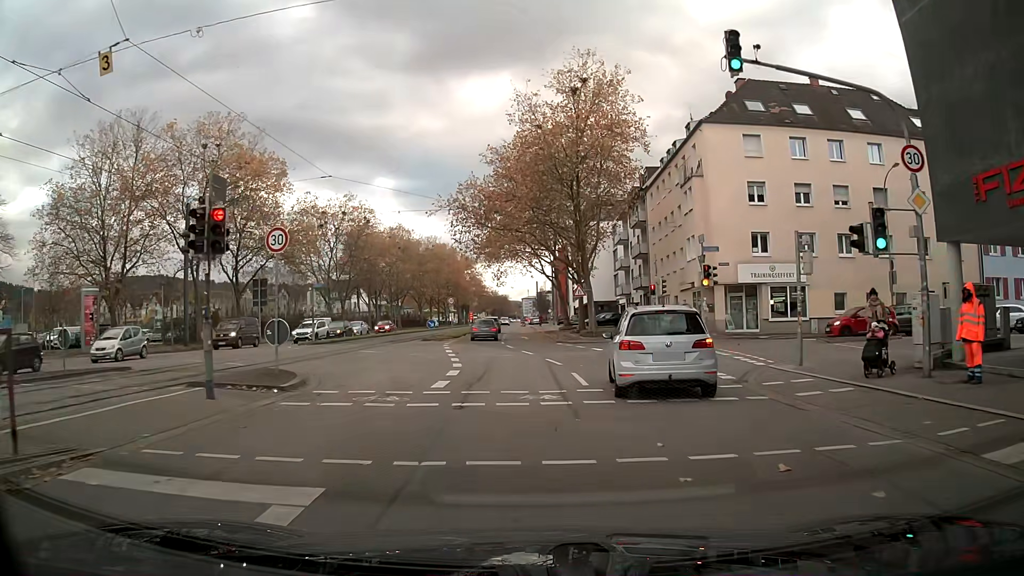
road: primary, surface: asphalt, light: Day
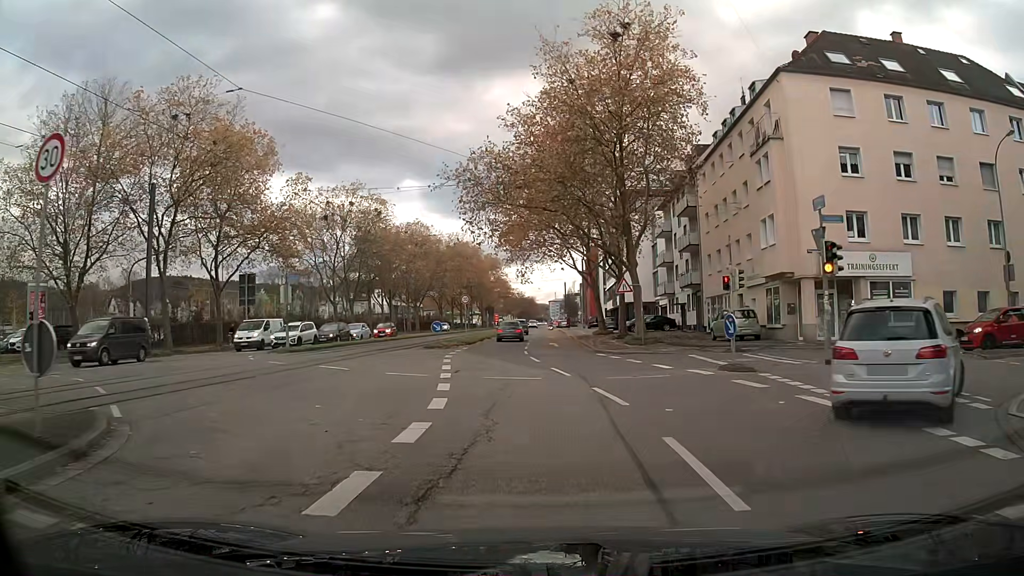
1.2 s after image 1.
(-0.2, +9.0) m; -2°
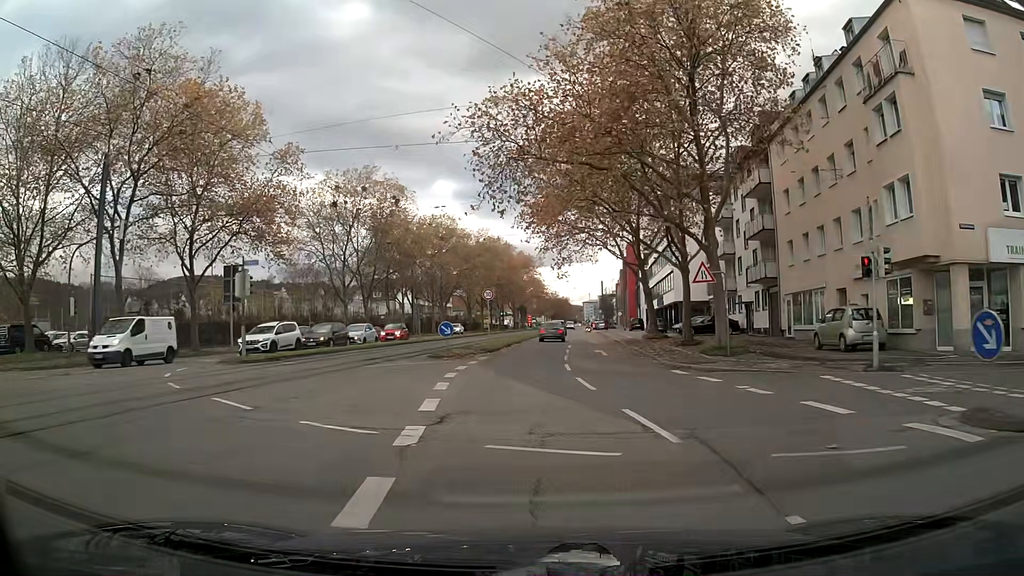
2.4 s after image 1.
(-0.3, +9.2) m; -3°
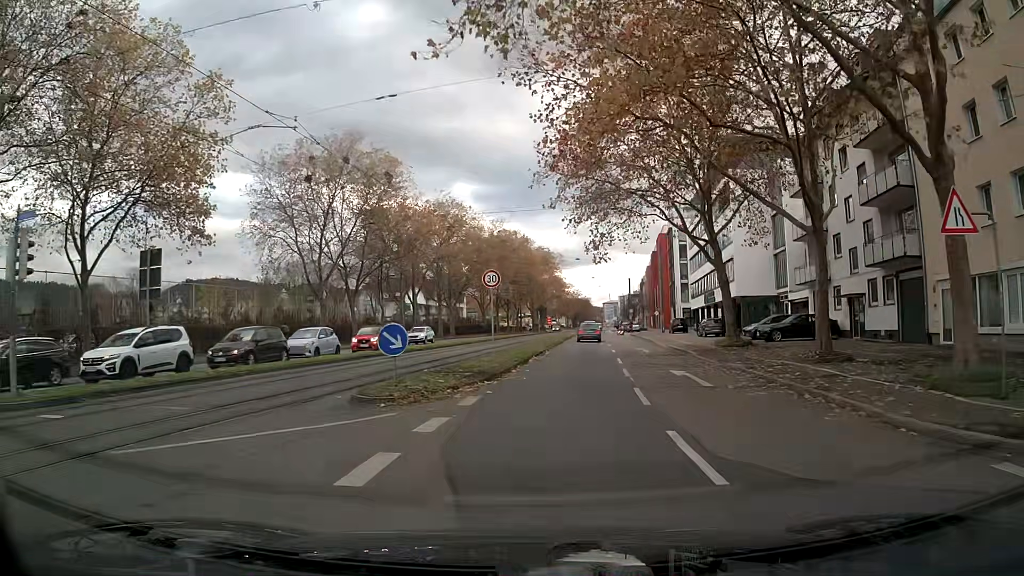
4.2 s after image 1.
(-0.1, +13.8) m; 0°
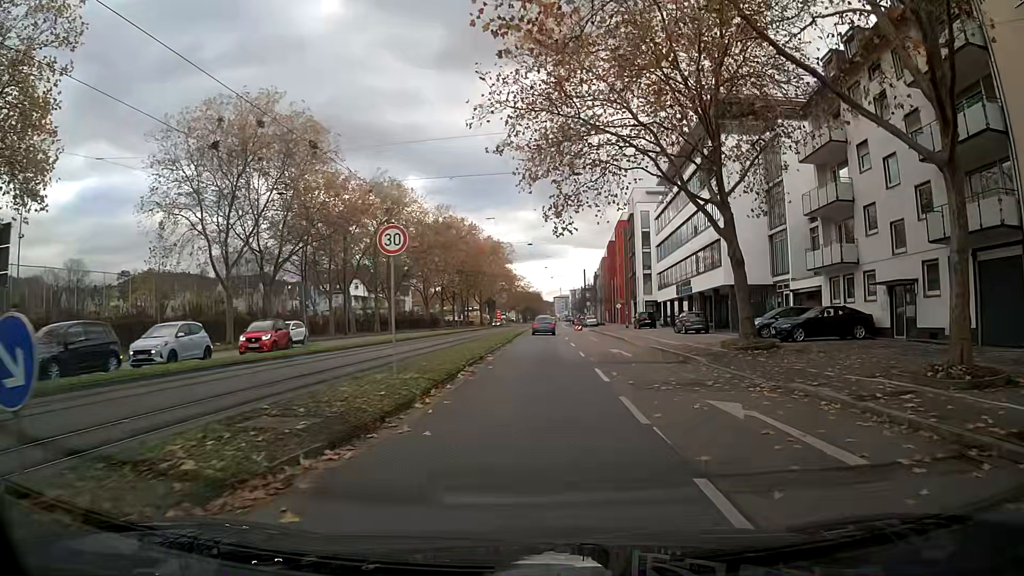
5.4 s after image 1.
(+0.3, +9.2) m; +3°
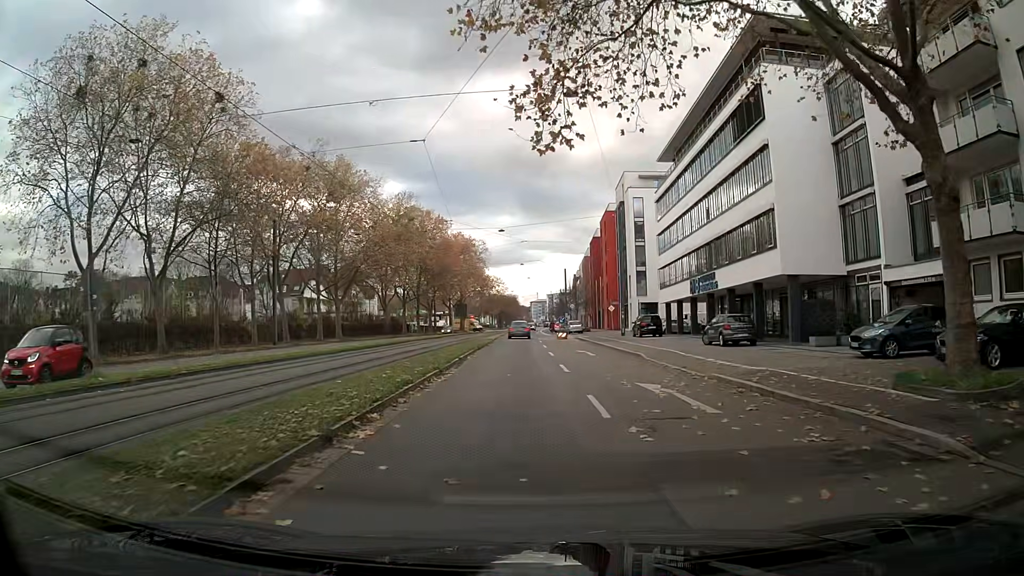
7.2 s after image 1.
(+0.2, +13.9) m; +1°
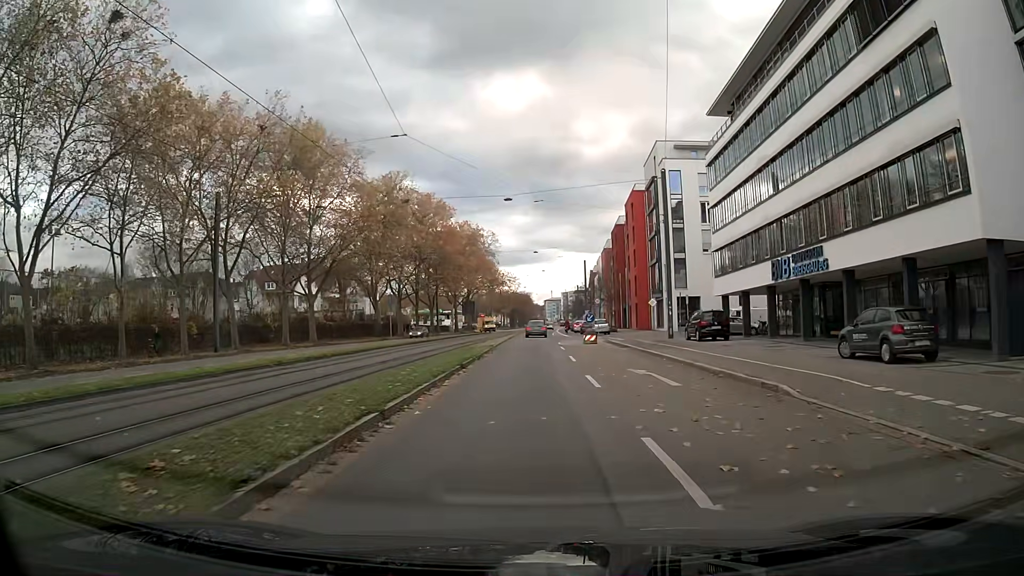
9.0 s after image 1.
(0.0, +13.8) m; 0°
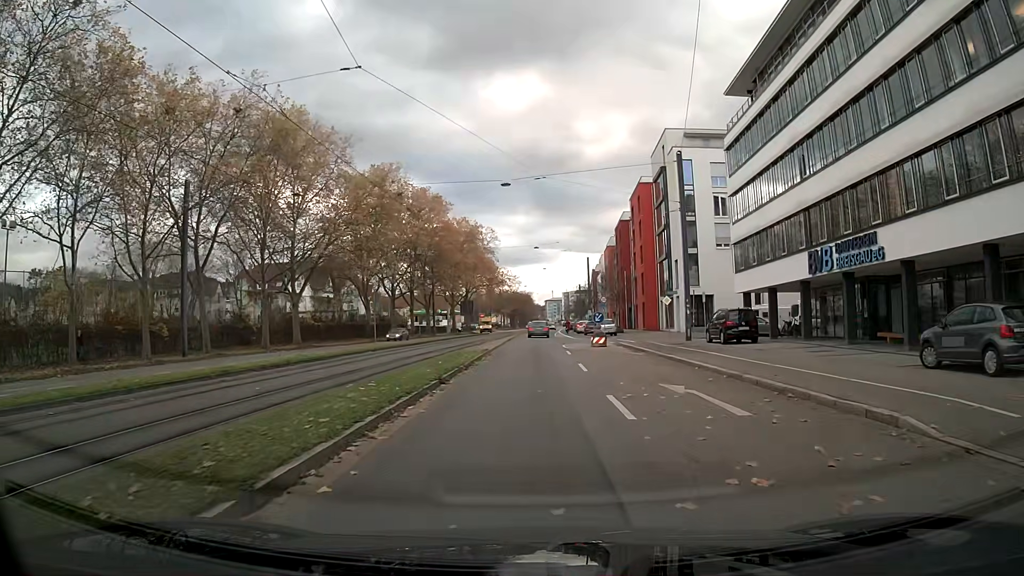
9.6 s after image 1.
(0.0, +4.6) m; 0°
(0, +10) (0, +20) (0, +30) (0, +40) (0, +50) (+1, +60) (+1, +70) (+1, +80) (+2, +90) (+2, +100) m
